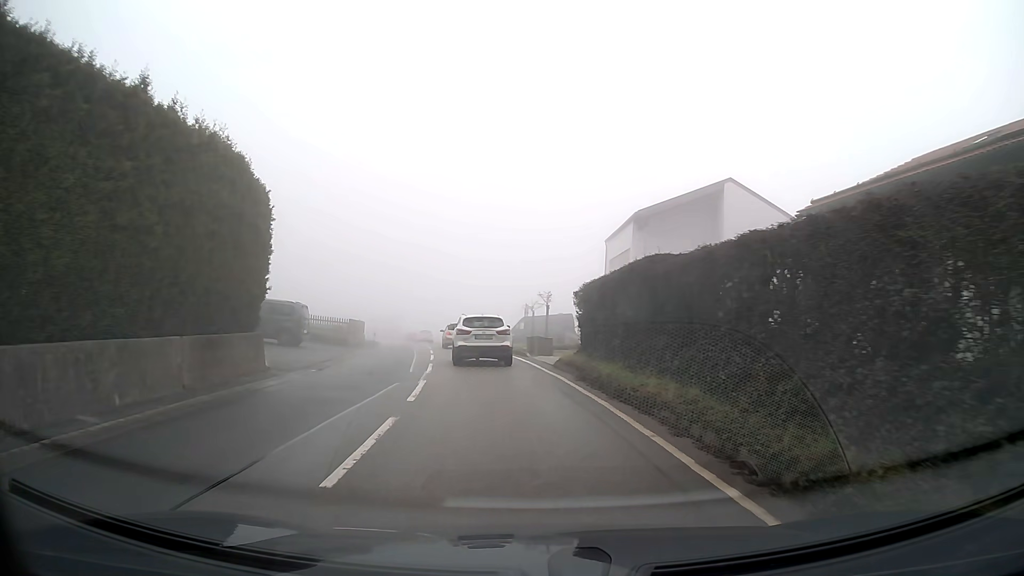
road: tertiary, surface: asphalt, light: Day
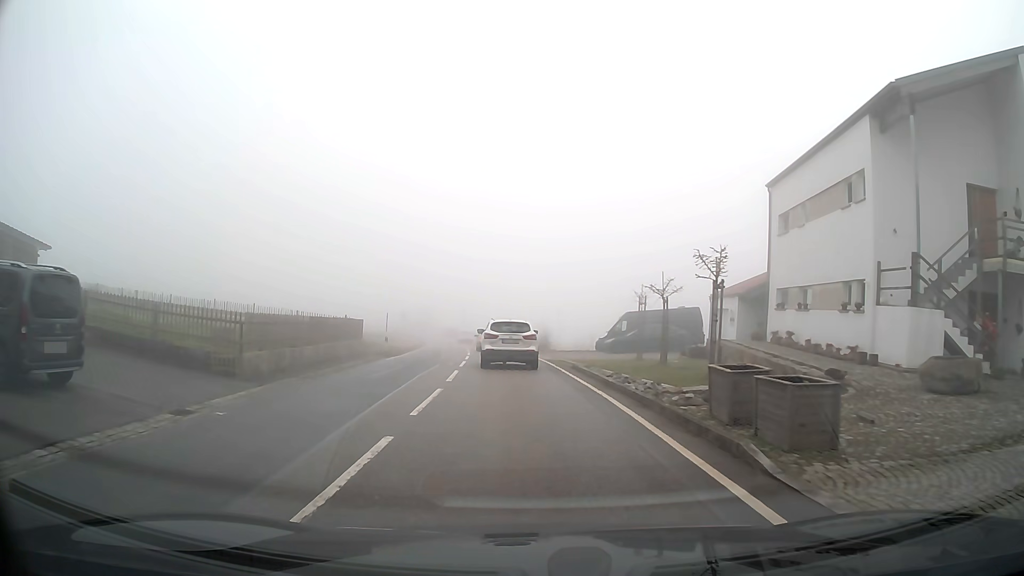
(-1.3, +20.1) m; -7°
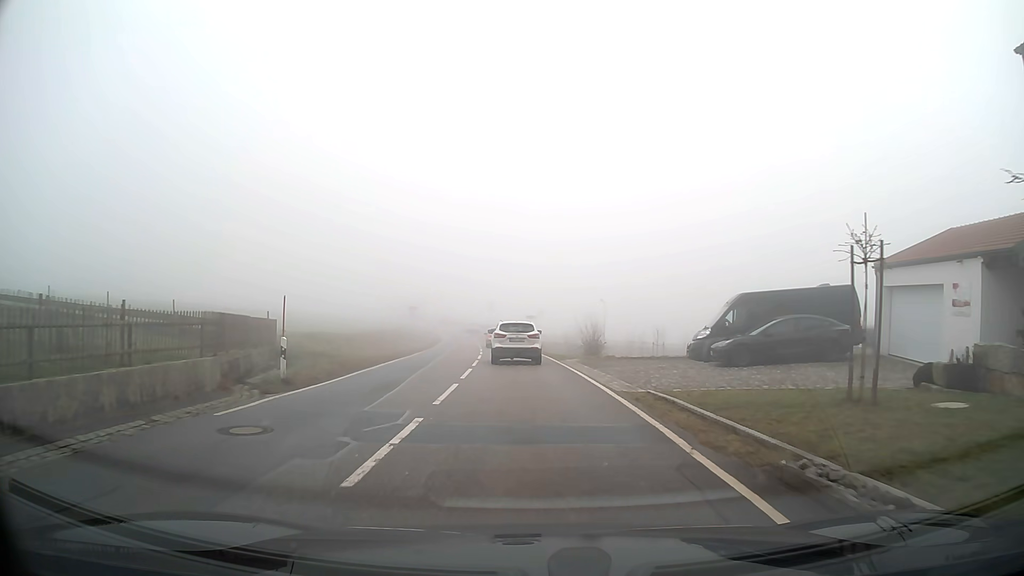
(-0.4, +16.5) m; -2°
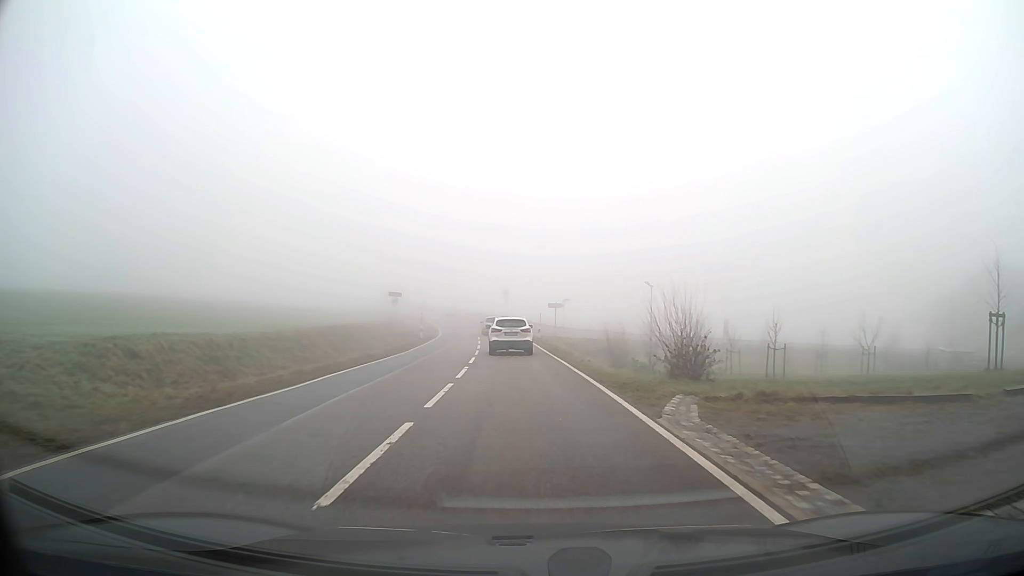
(-0.3, +18.4) m; -2°
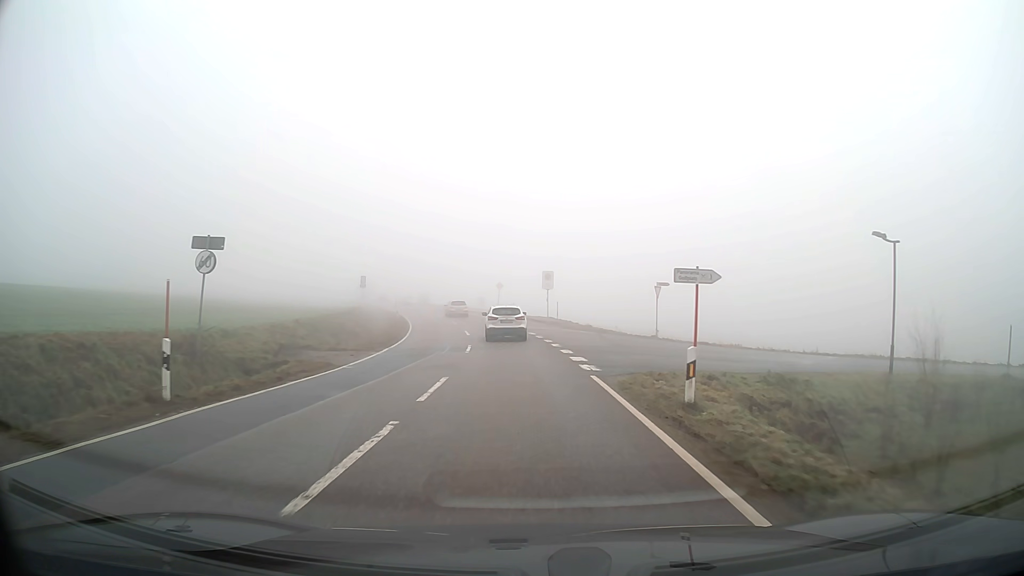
(-1.2, +35.7) m; -4°
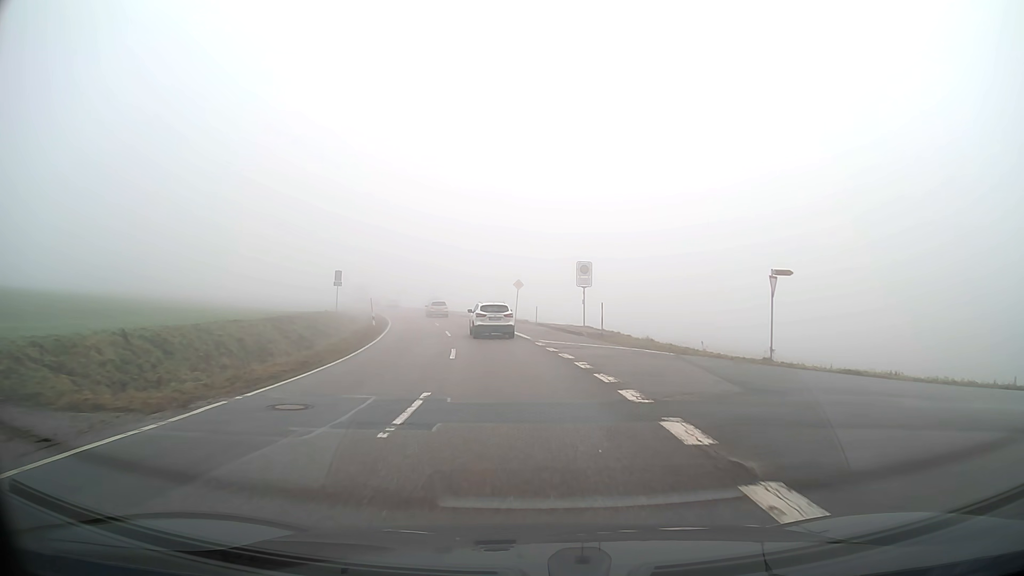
(-0.3, +15.8) m; -2°
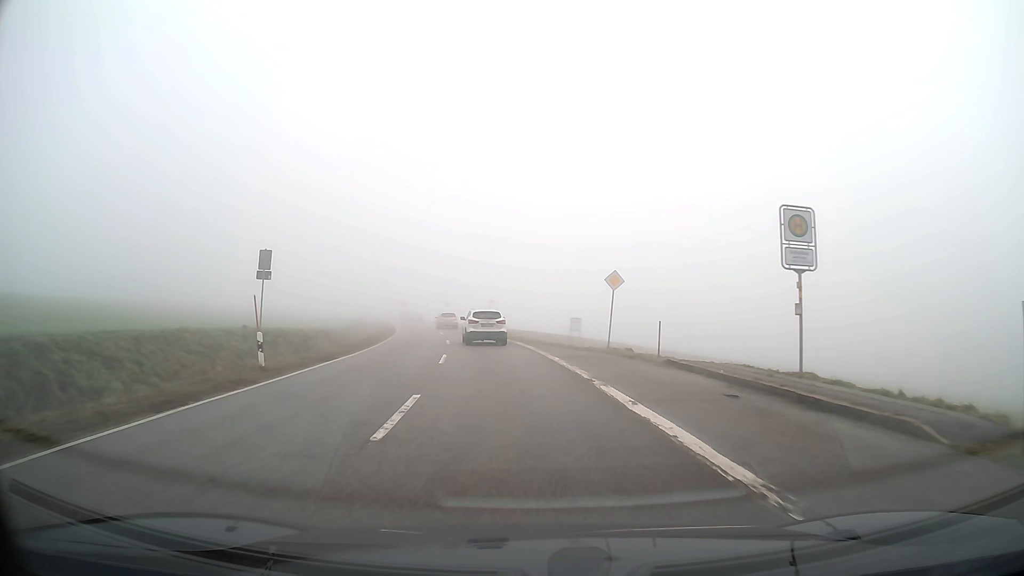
(-1.3, +24.4) m; -6°
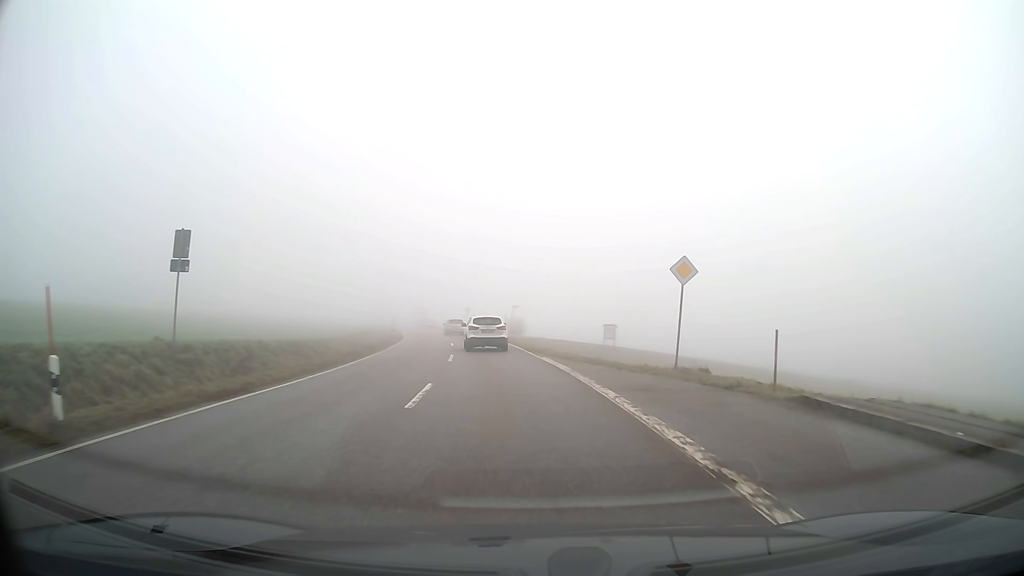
(-0.2, +8.3) m; -2°
